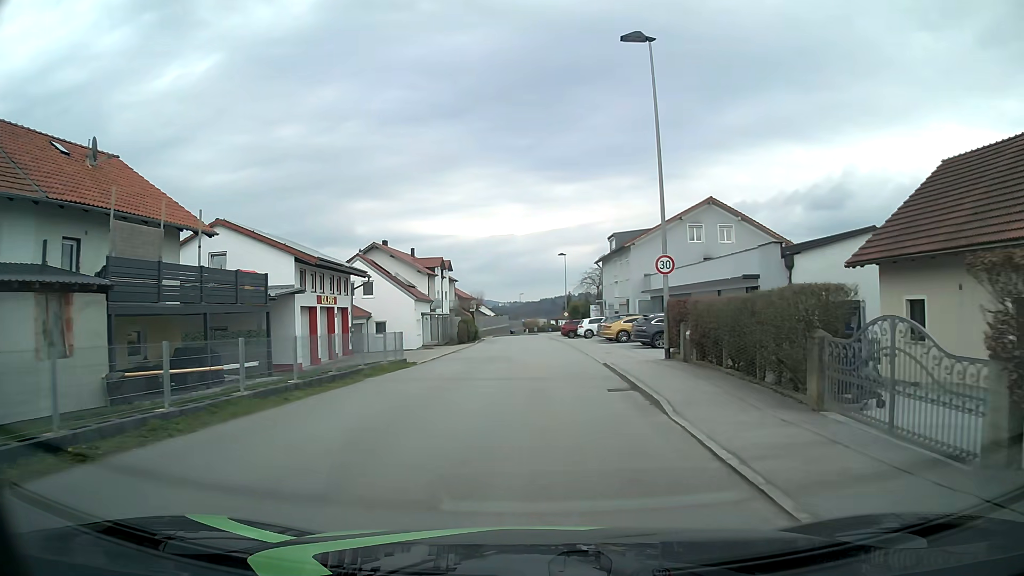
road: unclassified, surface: asphalt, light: Day
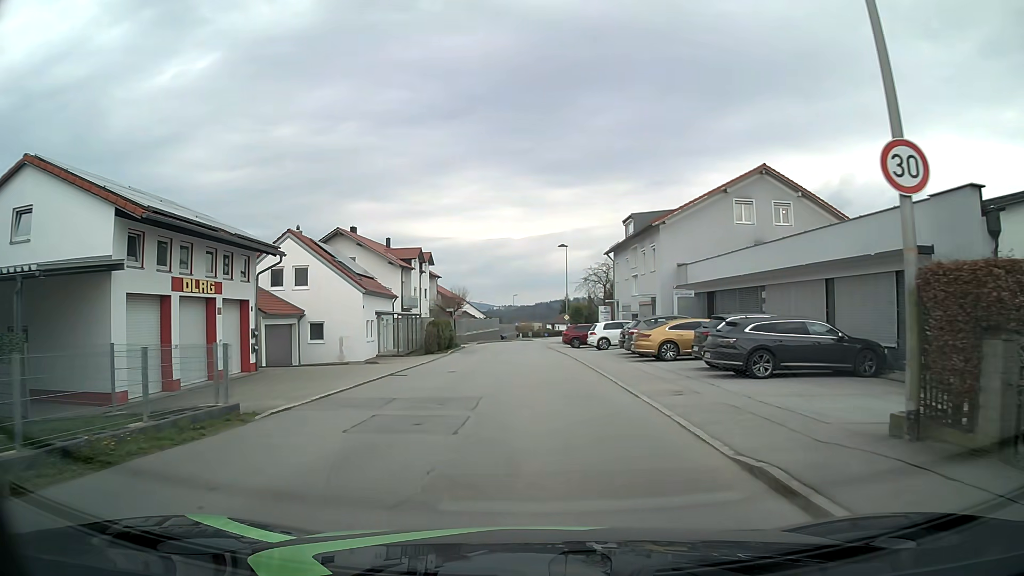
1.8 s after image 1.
(+0.3, +13.6) m; +1°
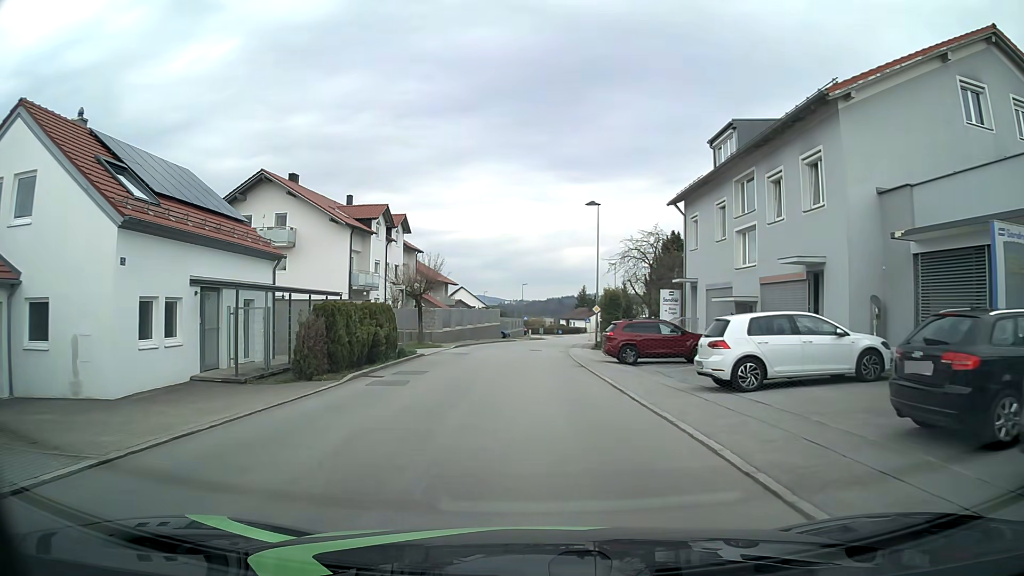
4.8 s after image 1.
(-0.2, +22.6) m; -1°
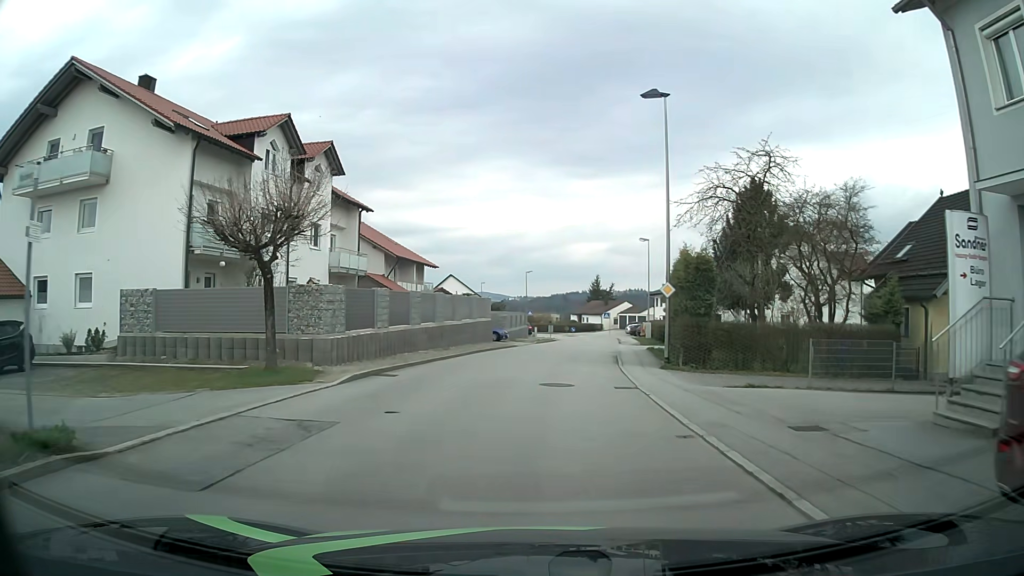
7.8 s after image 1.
(-0.1, +22.6) m; 0°
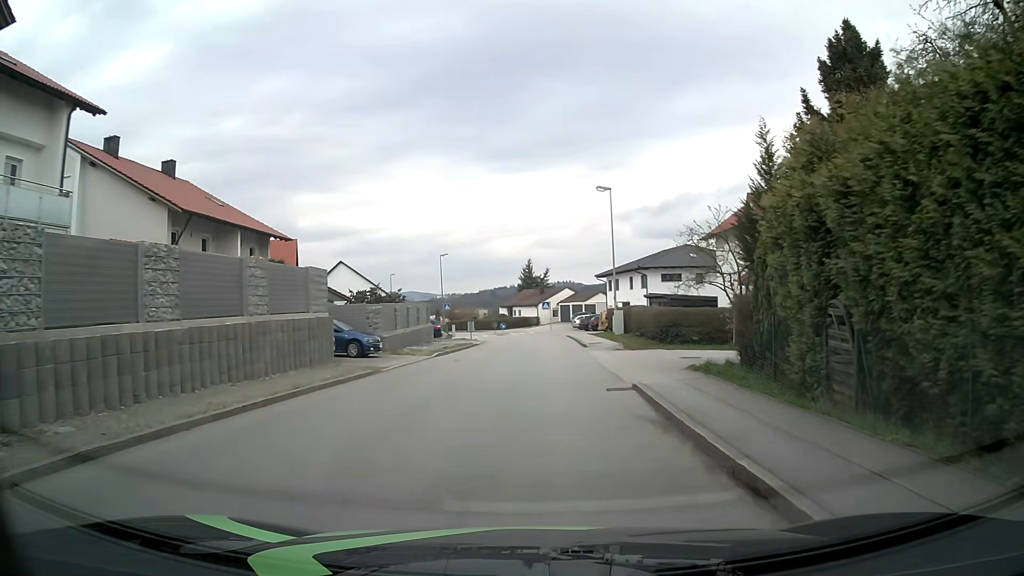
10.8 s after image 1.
(+1.1, +22.6) m; +6°
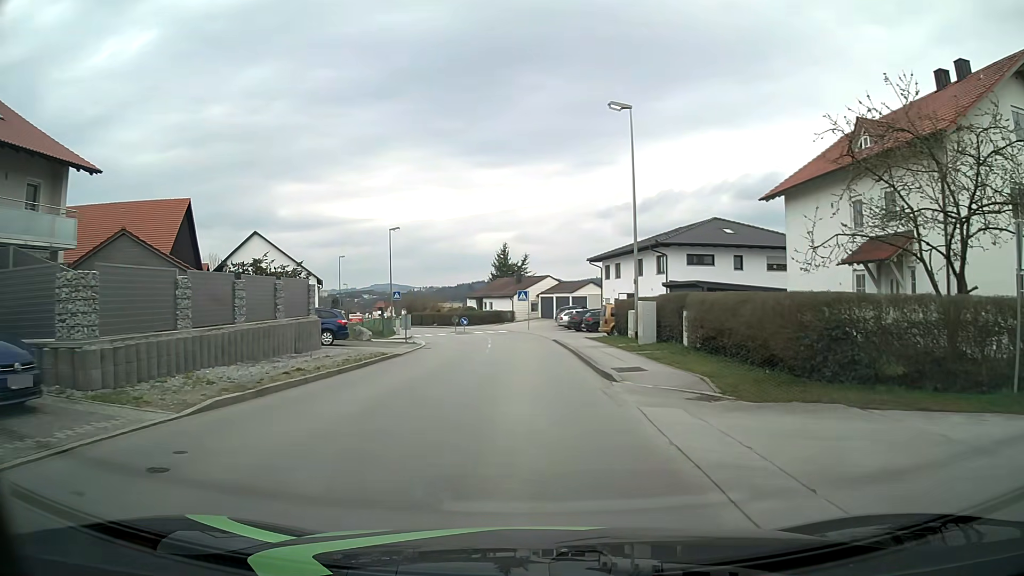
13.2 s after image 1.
(+0.4, +18.1) m; +3°
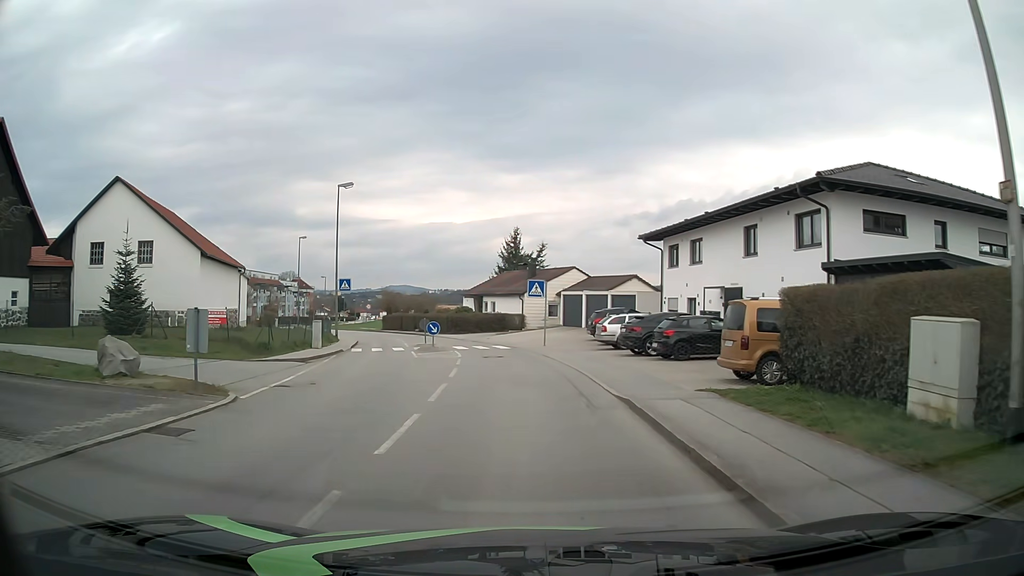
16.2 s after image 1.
(-0.4, +22.6) m; -2°
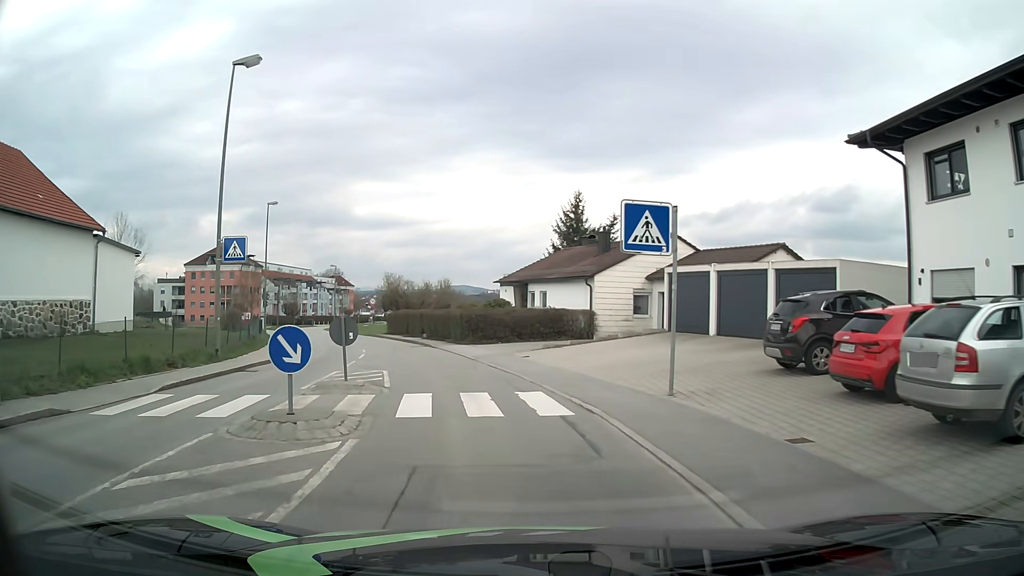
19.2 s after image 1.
(-0.5, +22.5) m; -5°
(-1, +10) (-2, +20) (-5, +29) (-9, +39) (-13, +48) (-17, +57) (-21, +66) (-25, +75) (-28, +85) (-32, +94) m
